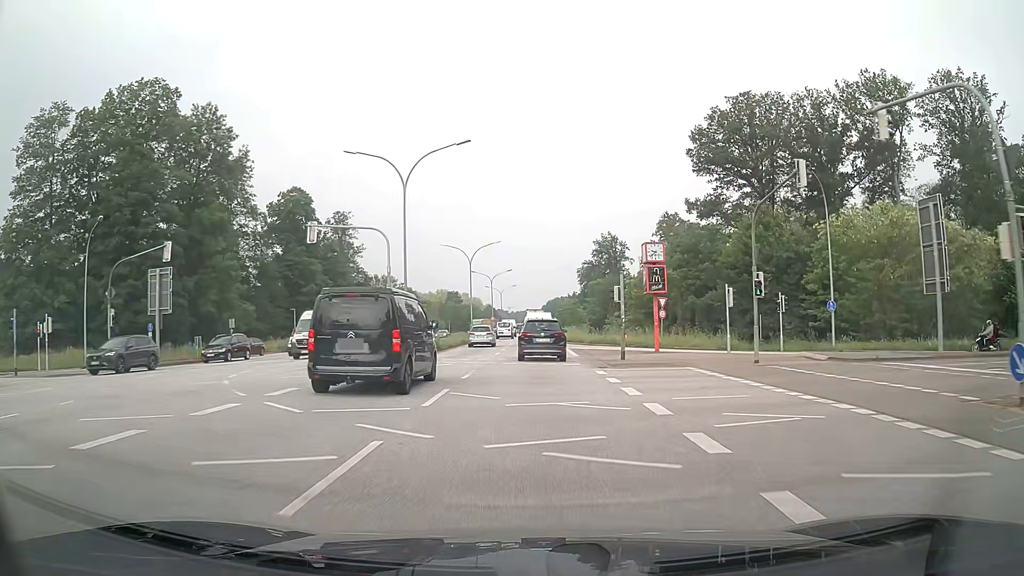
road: primary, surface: asphalt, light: Day
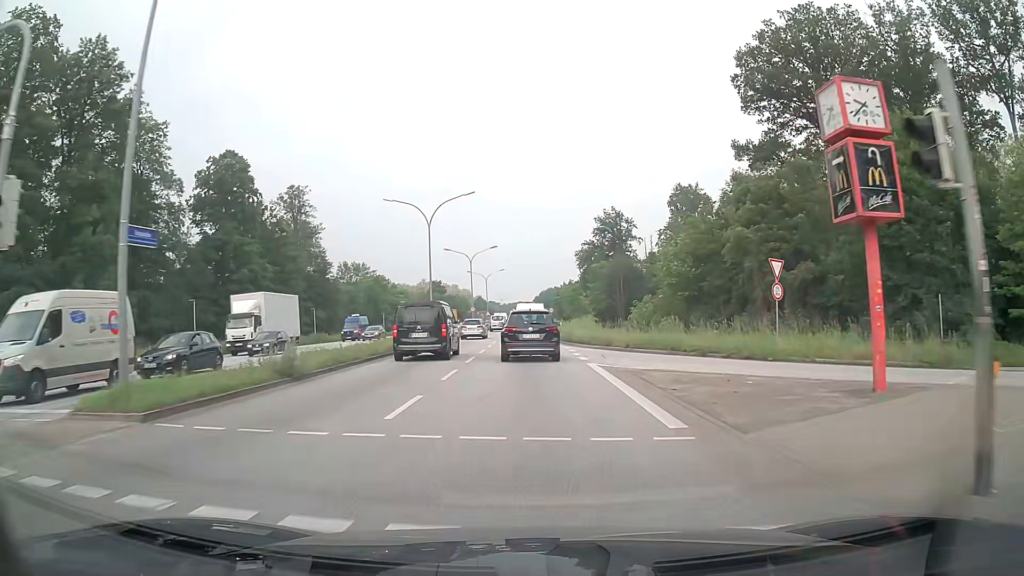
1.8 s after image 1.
(+0.1, +22.7) m; +1°
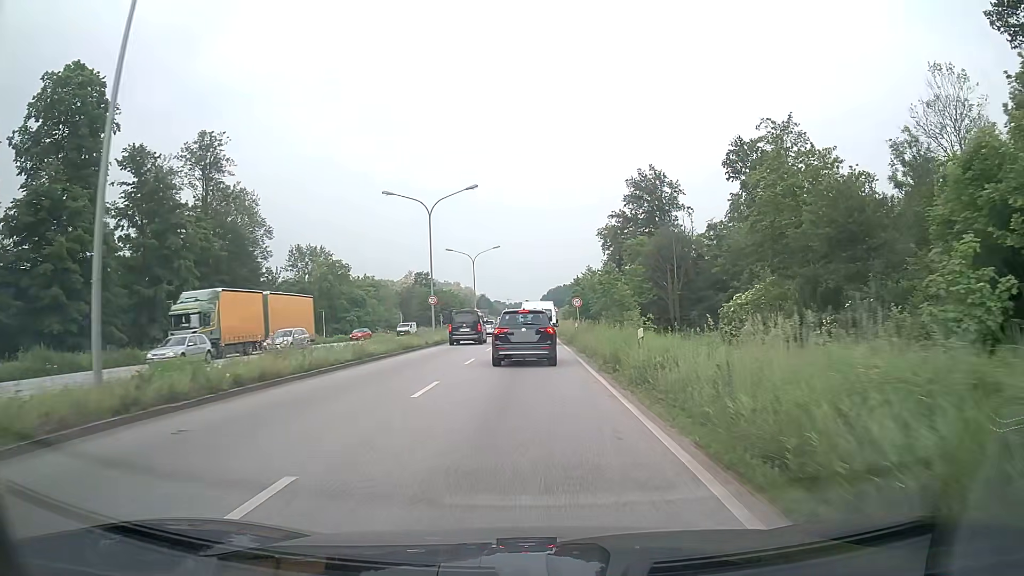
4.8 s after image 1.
(-0.2, +36.5) m; -1°
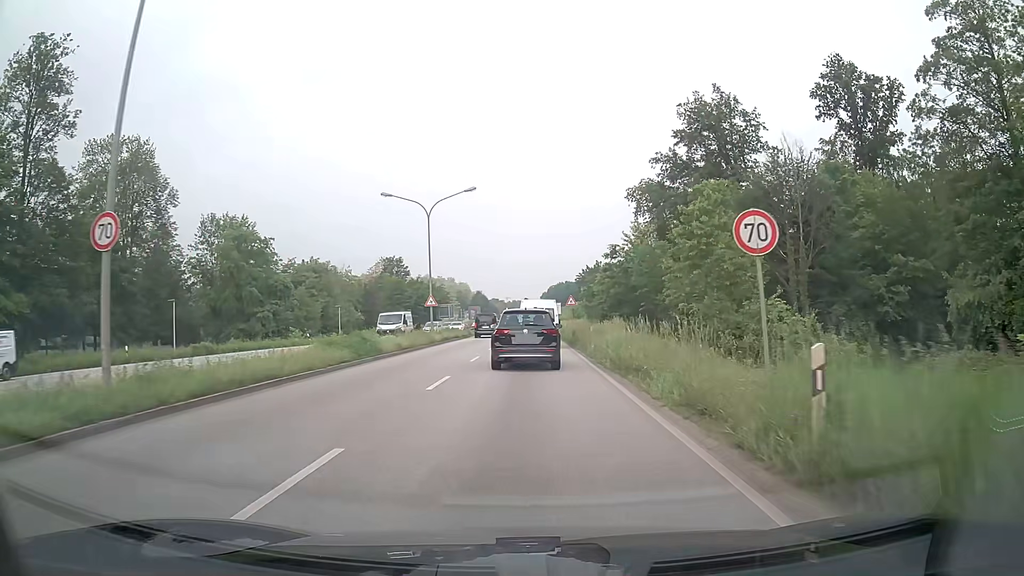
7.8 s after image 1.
(-0.1, +34.8) m; 0°
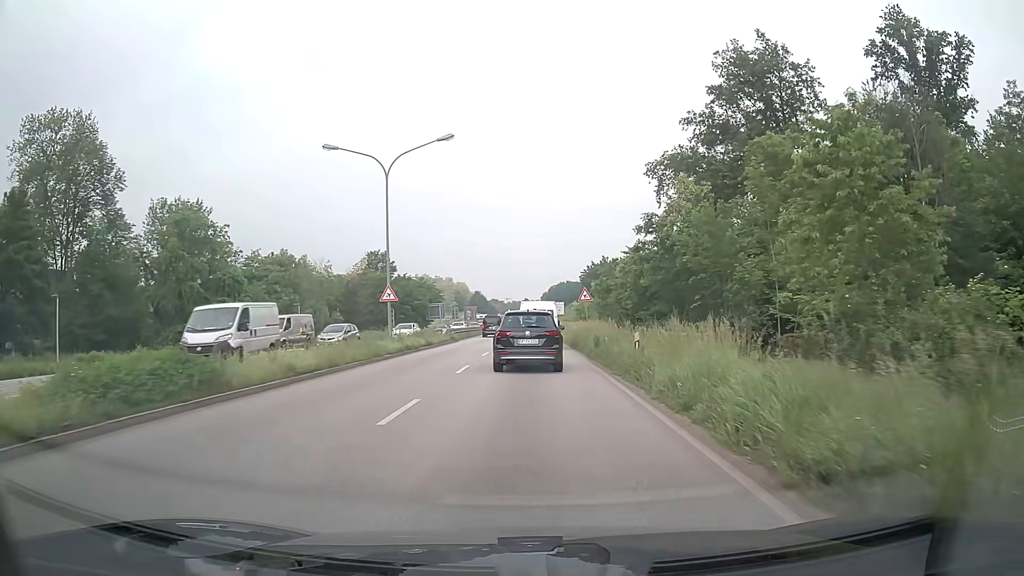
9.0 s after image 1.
(-0.1, +13.3) m; -1°
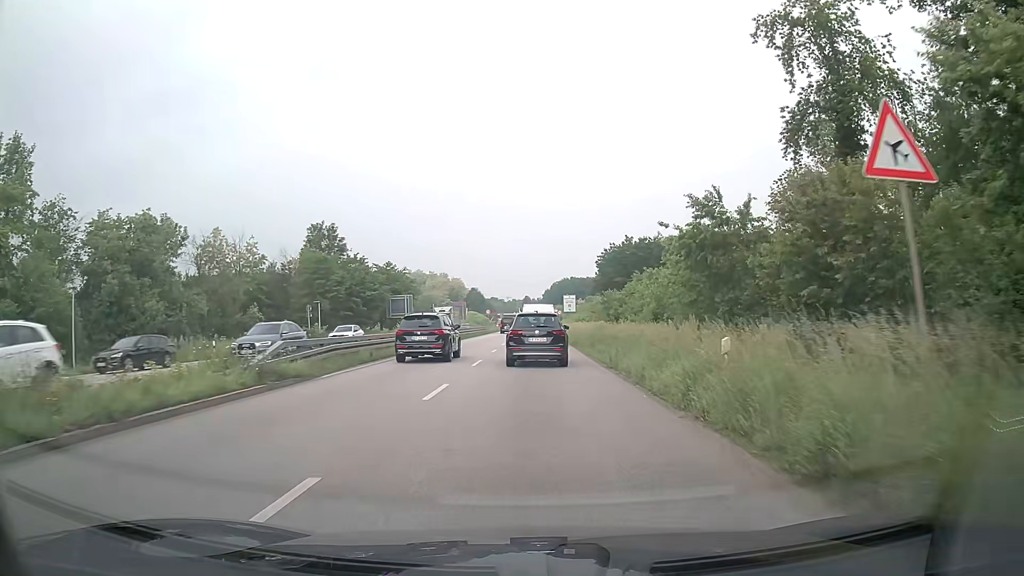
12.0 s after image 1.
(+0.1, +33.3) m; 0°
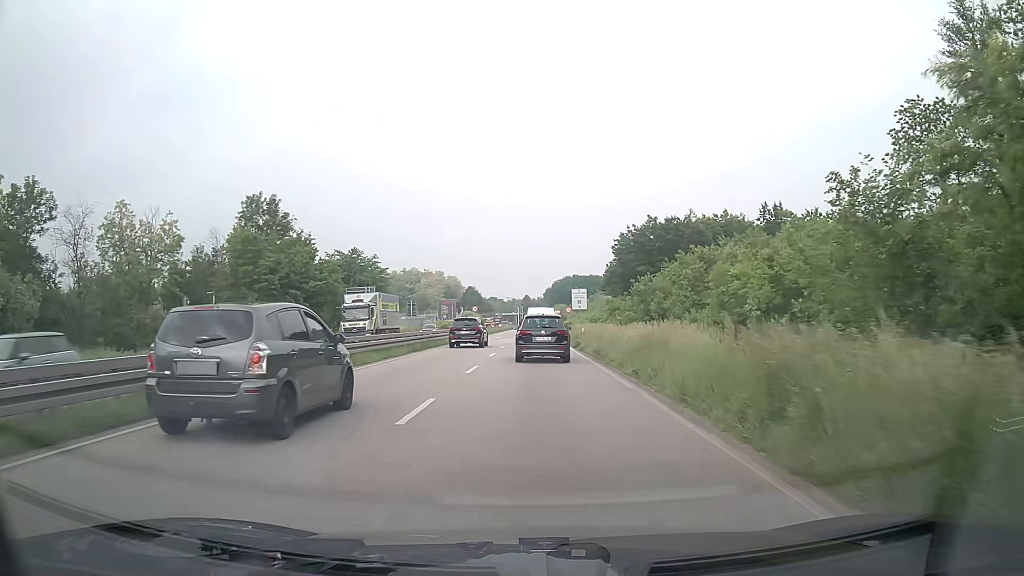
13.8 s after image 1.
(0.0, +21.1) m; 0°
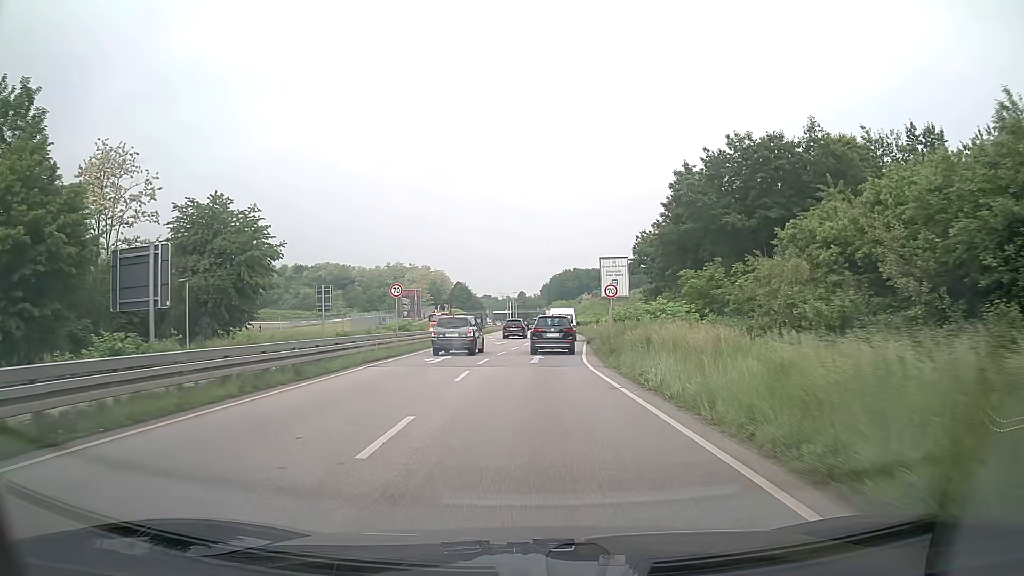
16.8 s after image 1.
(+0.1, +38.6) m; 0°
